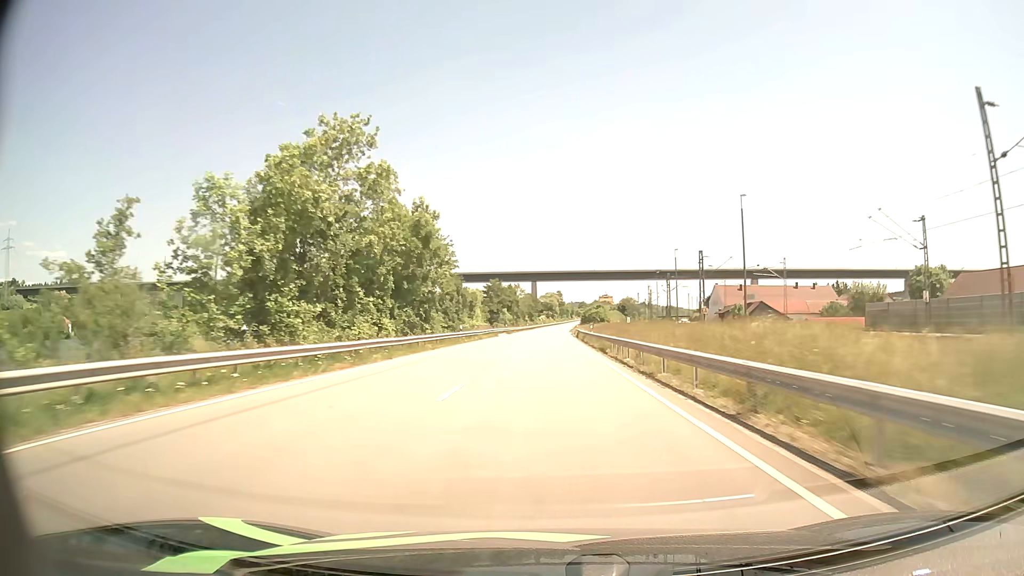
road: primary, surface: asphalt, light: Day
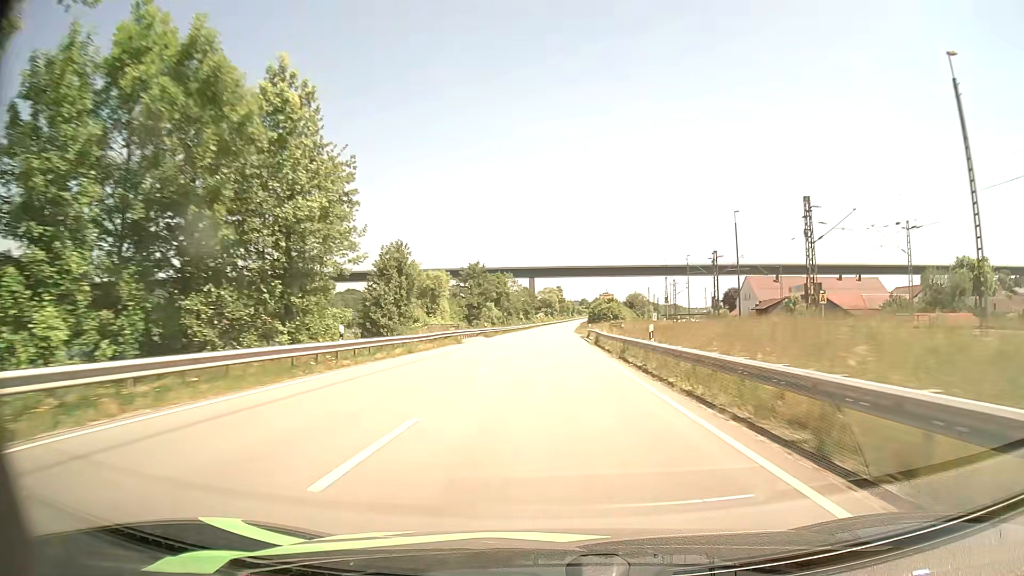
(0.0, +30.6) m; 0°
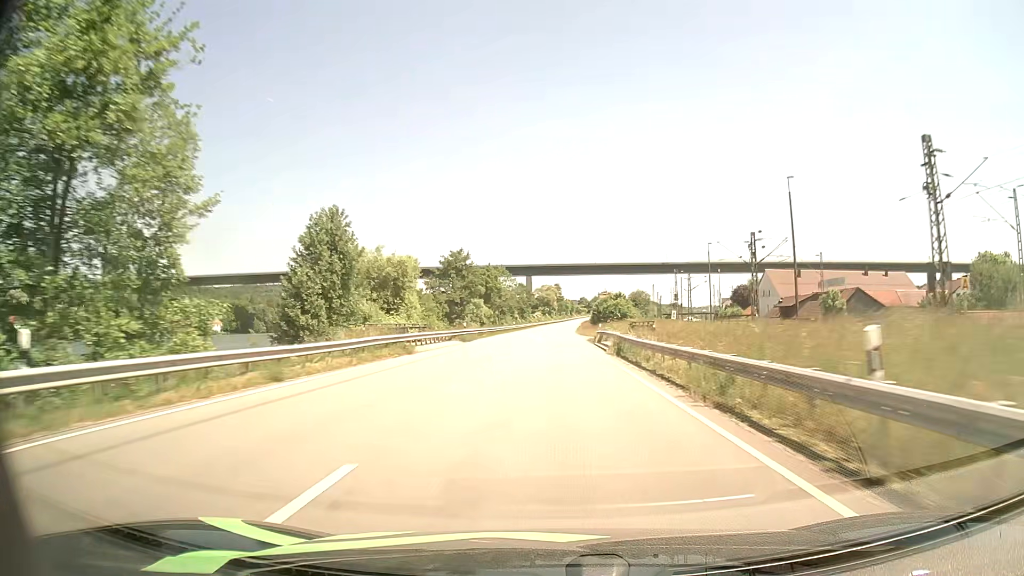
(+0.1, +15.1) m; +1°
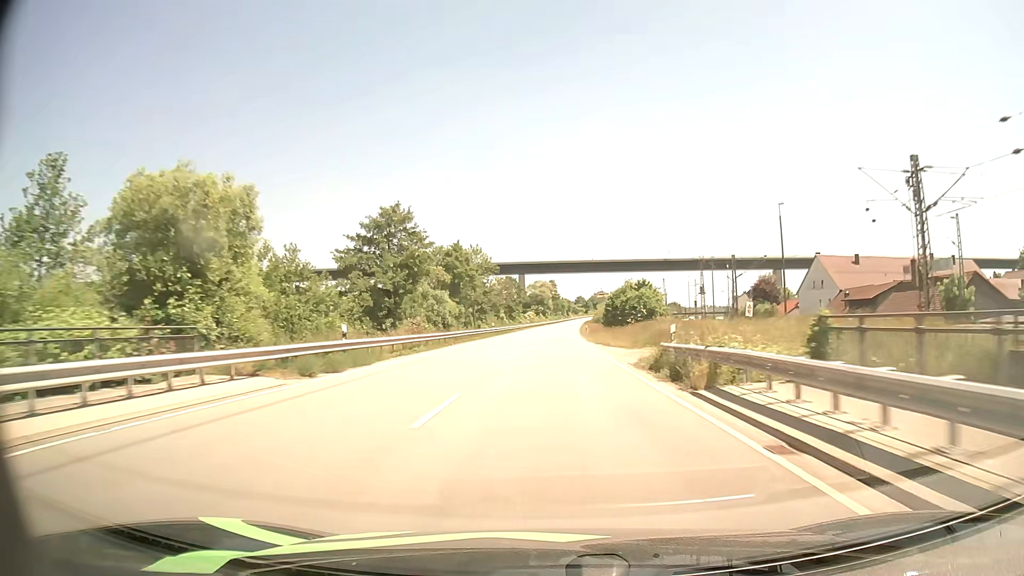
(0.0, +29.8) m; 0°
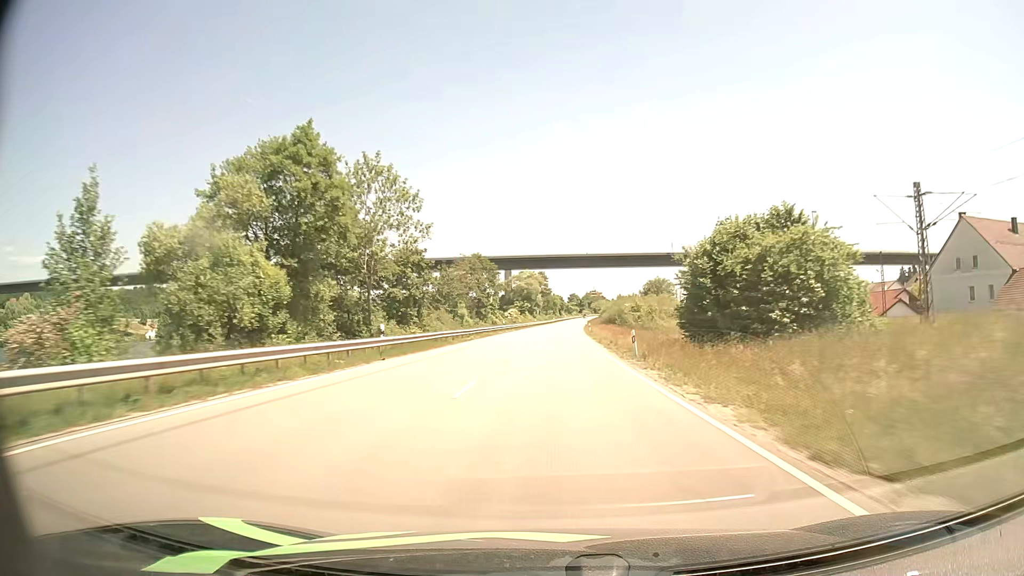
(+0.2, +44.7) m; +1°
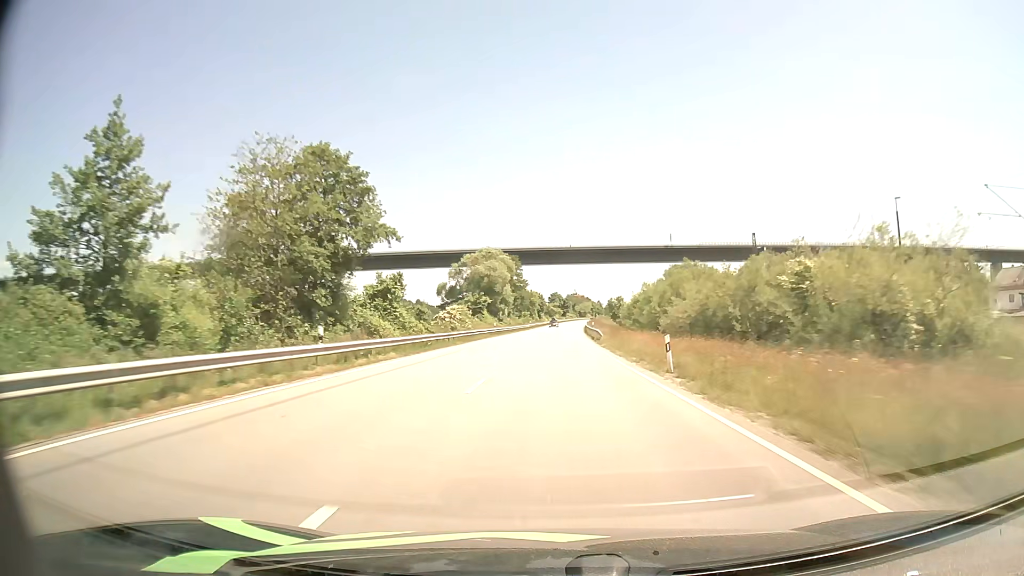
(+0.7, +59.4) m; +2°
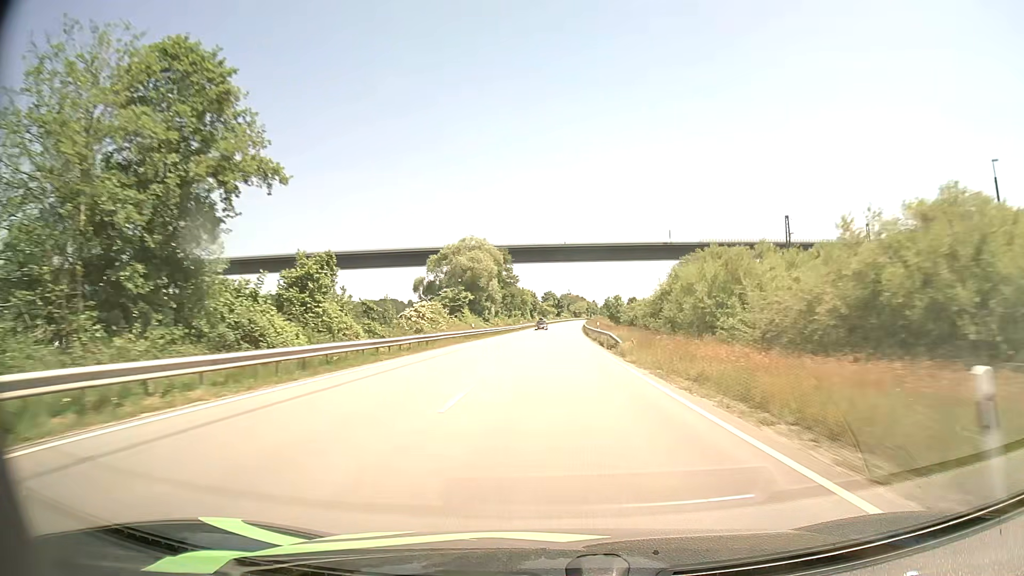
(+0.1, +14.7) m; 0°
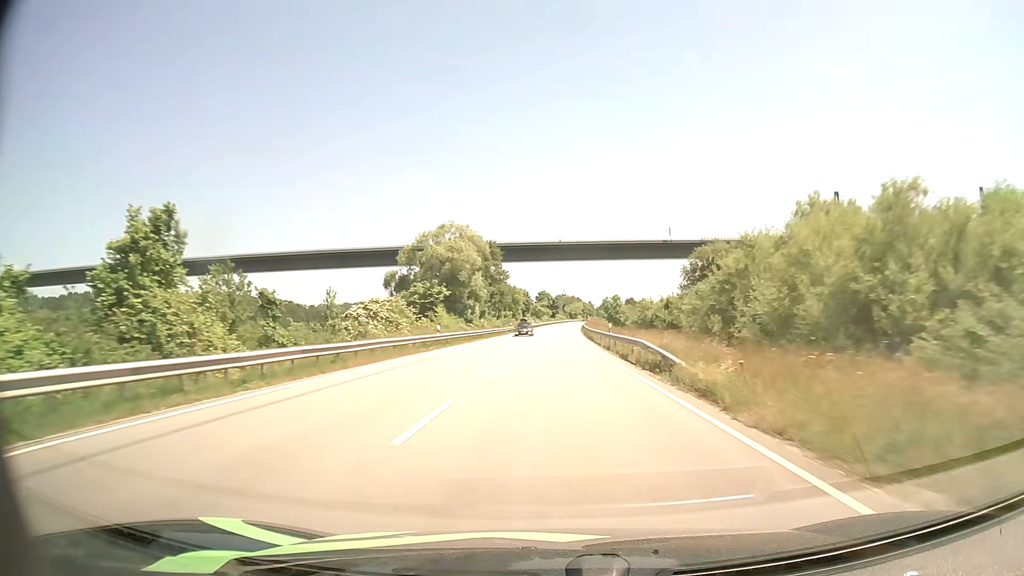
(+0.1, +14.8) m; 0°
(0, +10) (0, +20) (0, +30) (0, +40) (+1, +50) (+1, +60) (+1, +70) (+2, +80) (+2, +90) (+2, +100) m
